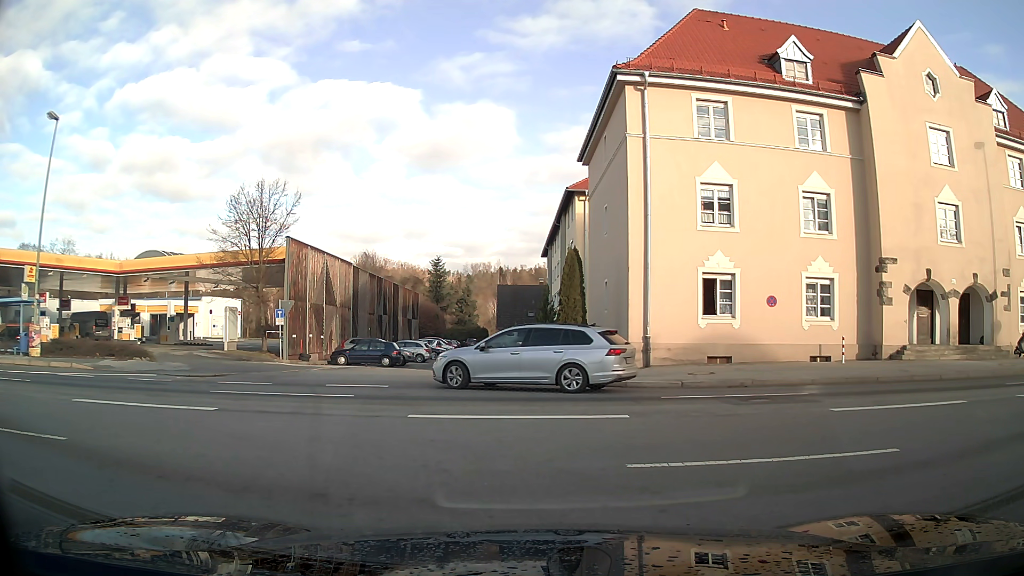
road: residential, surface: asphalt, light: Day
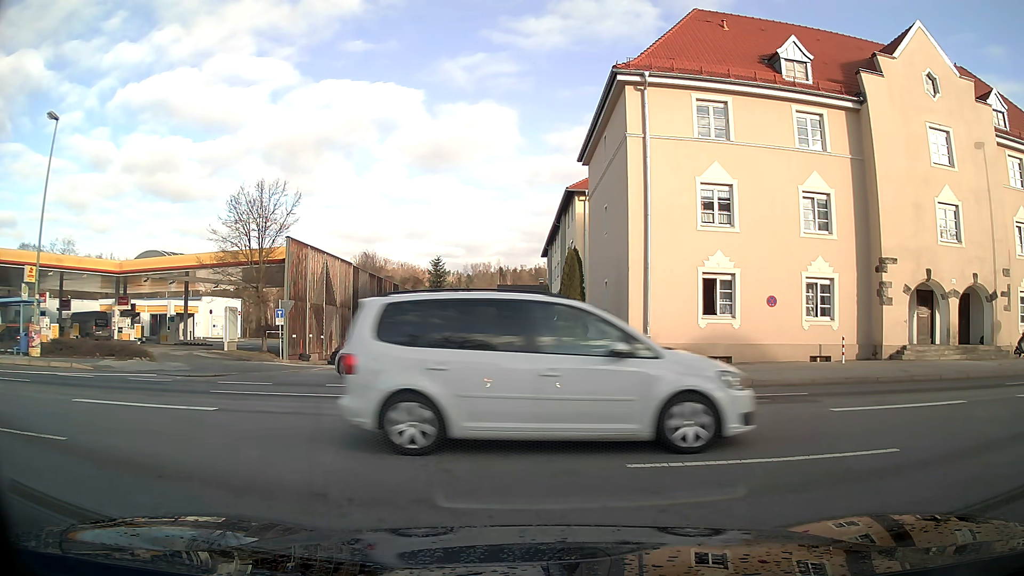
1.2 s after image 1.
(0.0, 0.0) m; 0°
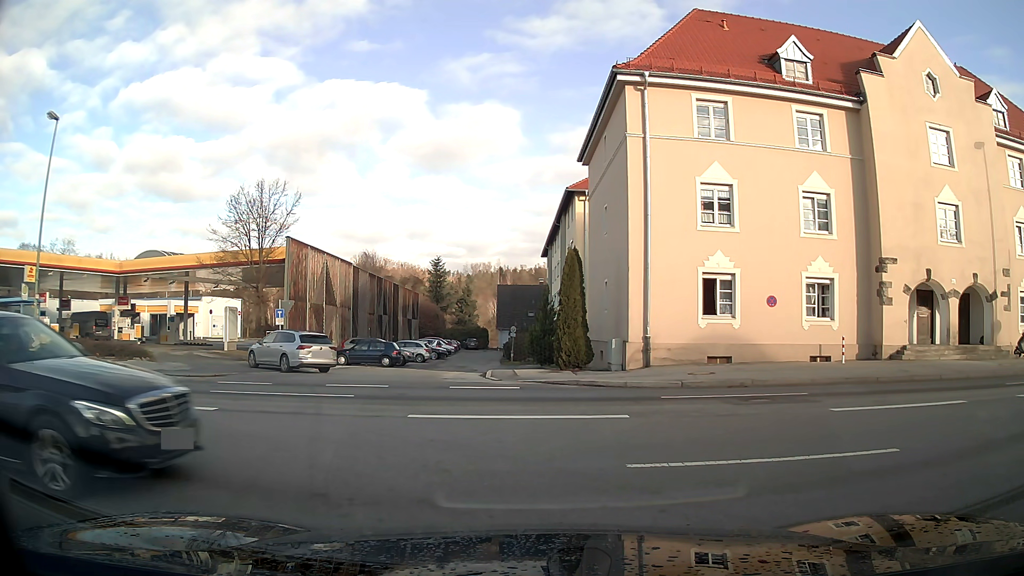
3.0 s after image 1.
(0.0, 0.0) m; 0°
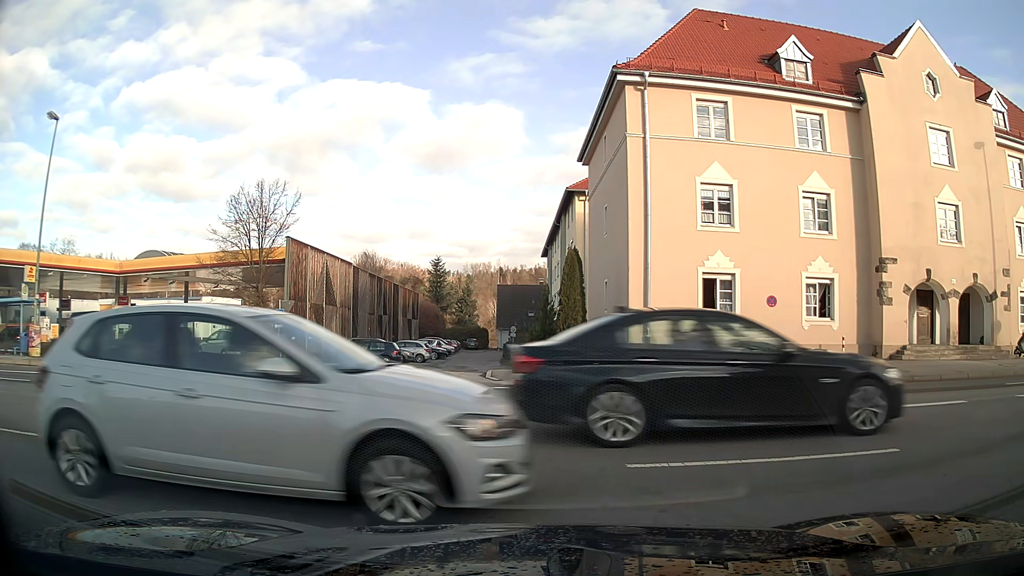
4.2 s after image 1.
(0.0, 0.0) m; 0°
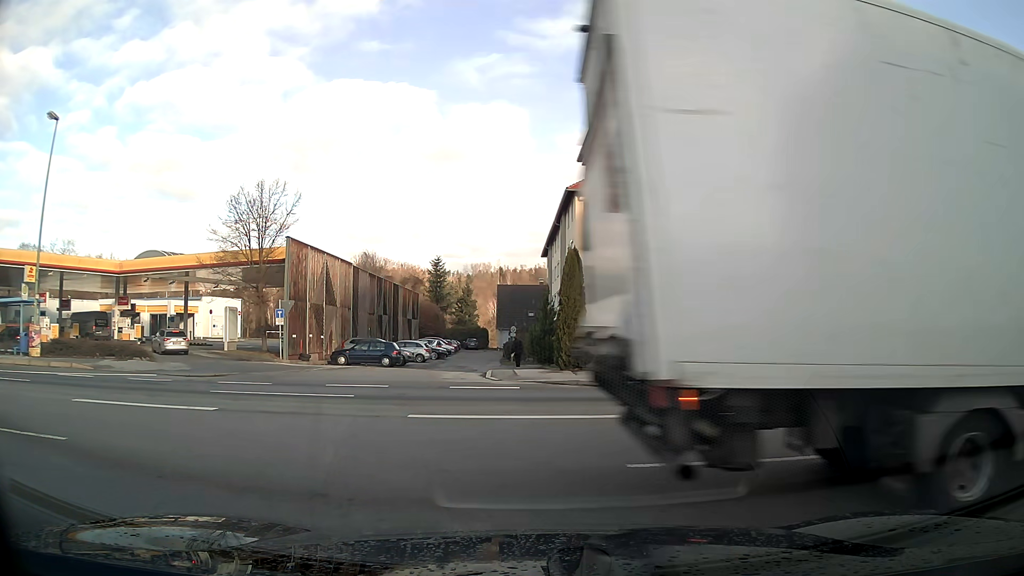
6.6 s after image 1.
(0.0, 0.0) m; 0°
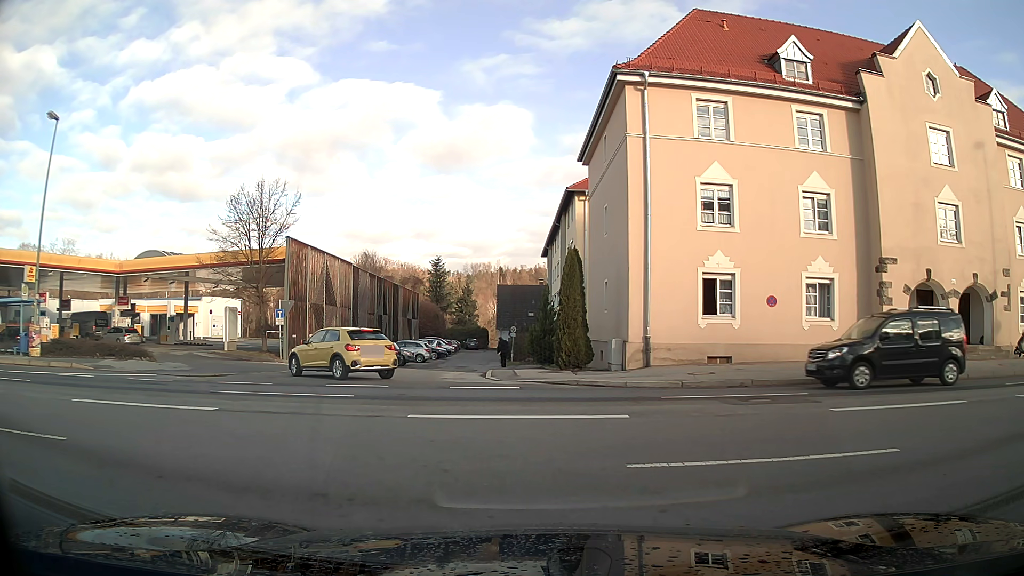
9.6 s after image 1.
(0.0, 0.0) m; 0°
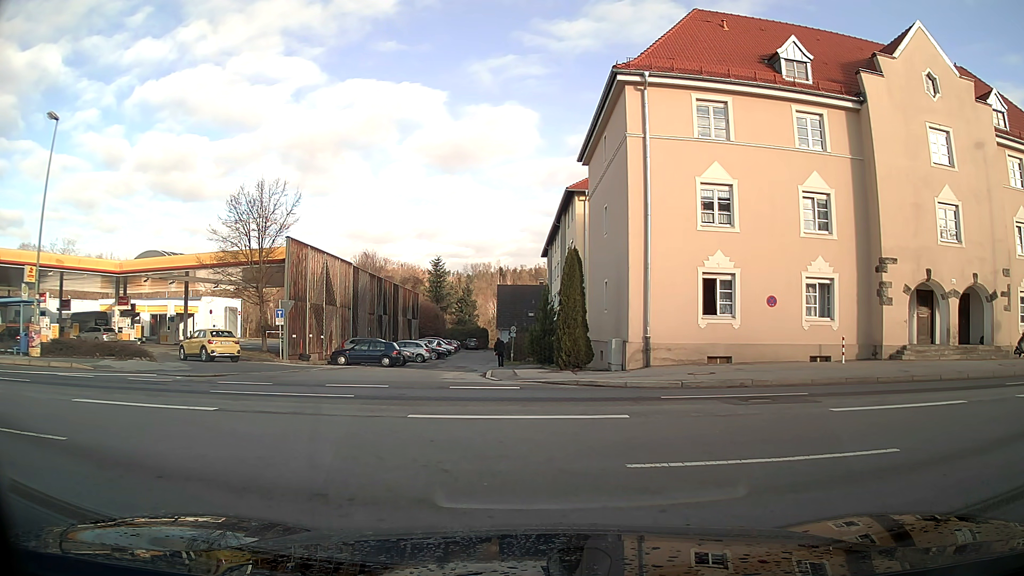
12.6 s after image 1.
(0.0, 0.0) m; 0°
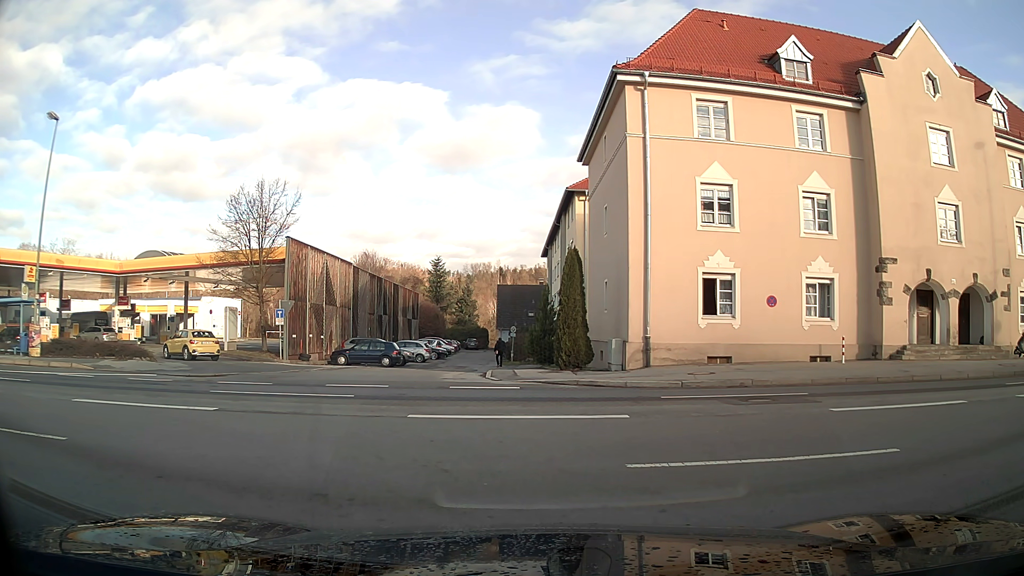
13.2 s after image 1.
(0.0, 0.0) m; 0°
